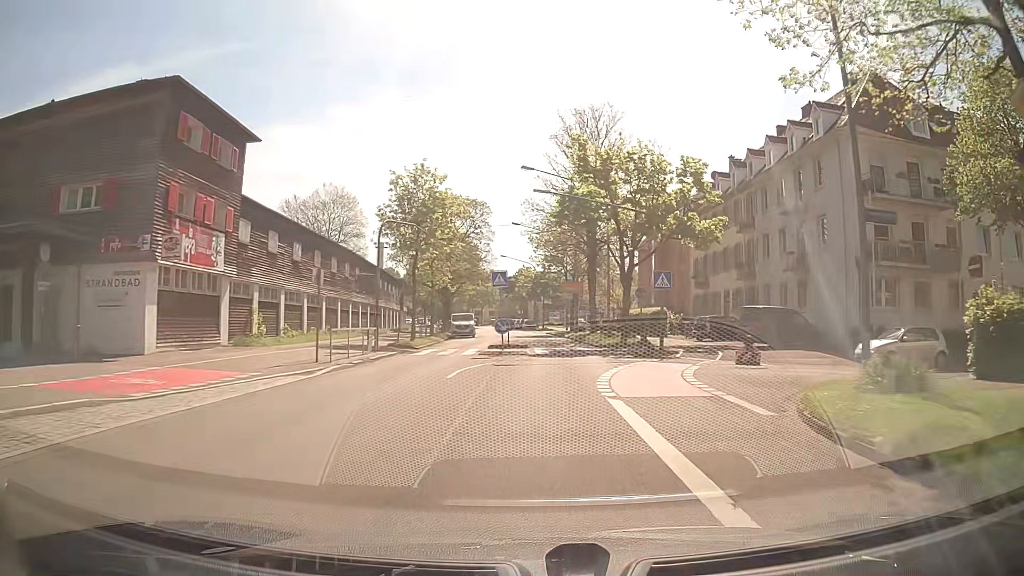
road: secondary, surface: asphalt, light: Day
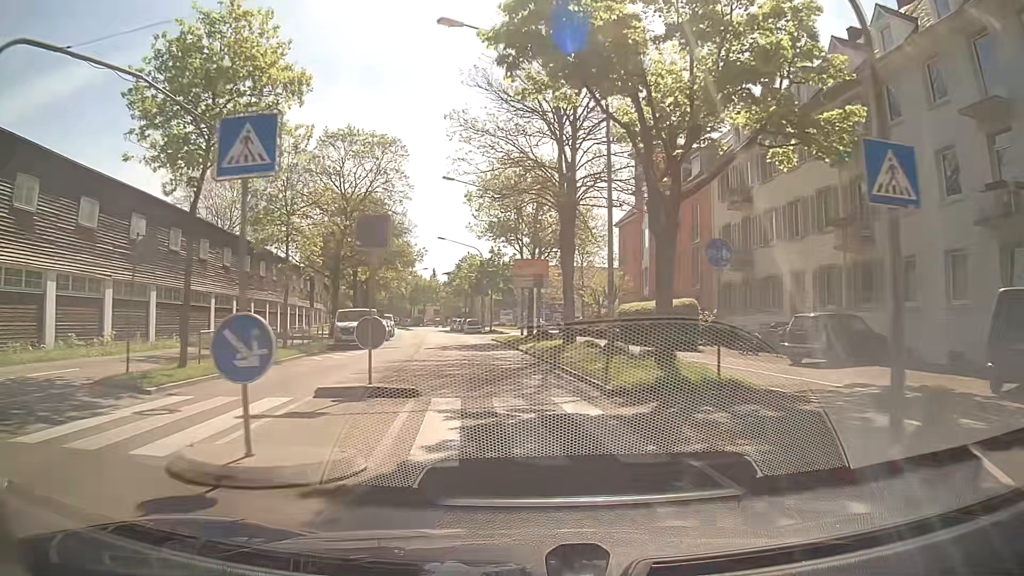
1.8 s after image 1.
(+0.9, +20.7) m; +4°
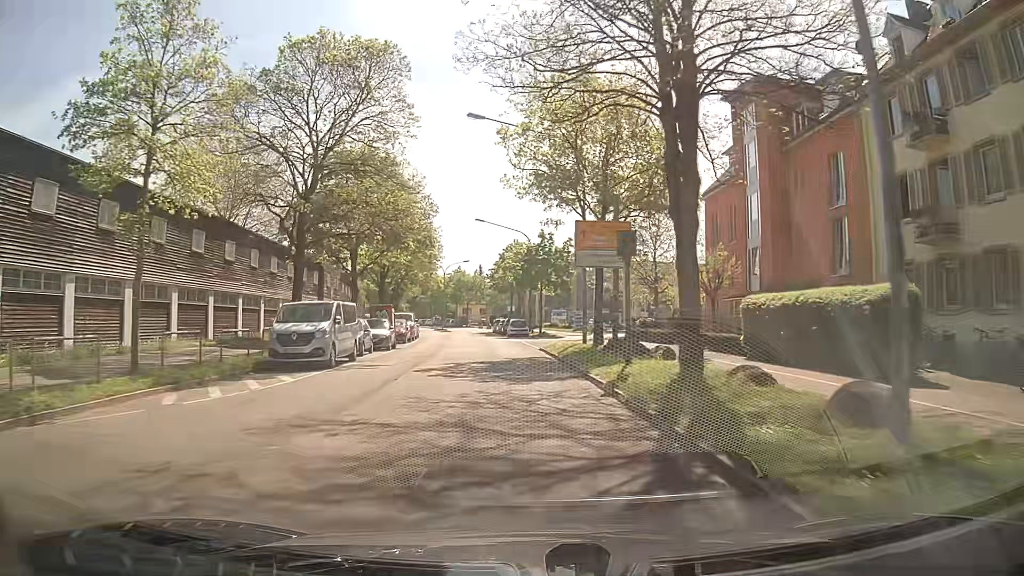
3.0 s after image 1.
(-0.5, +13.8) m; -4°
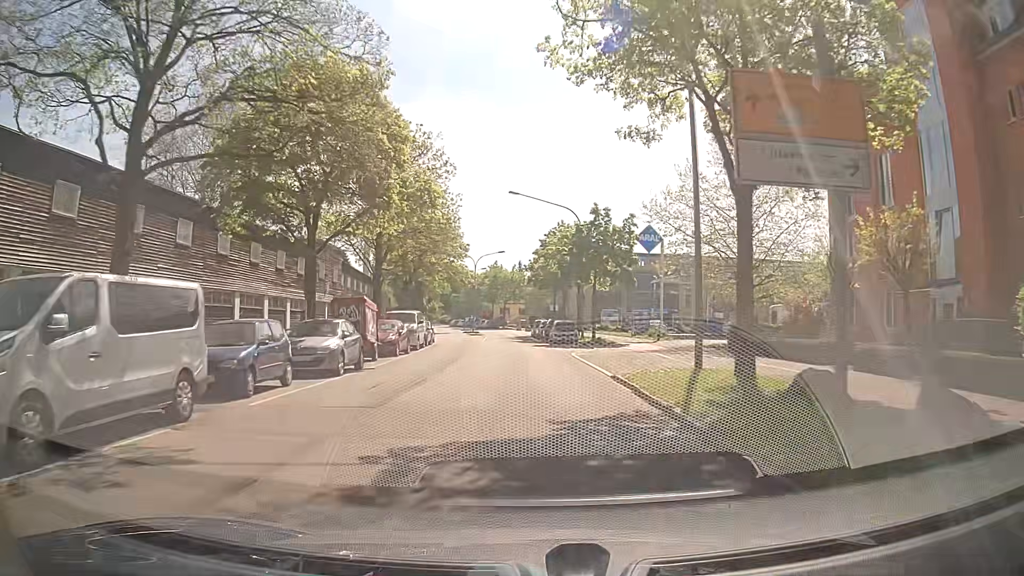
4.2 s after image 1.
(-0.6, +13.9) m; -4°
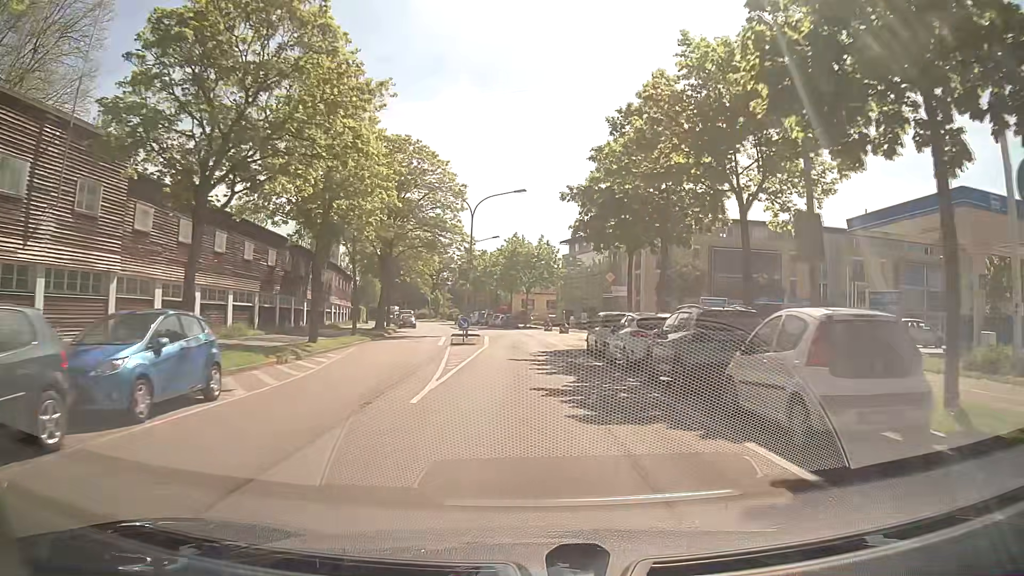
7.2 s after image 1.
(-1.0, +35.6) m; -2°
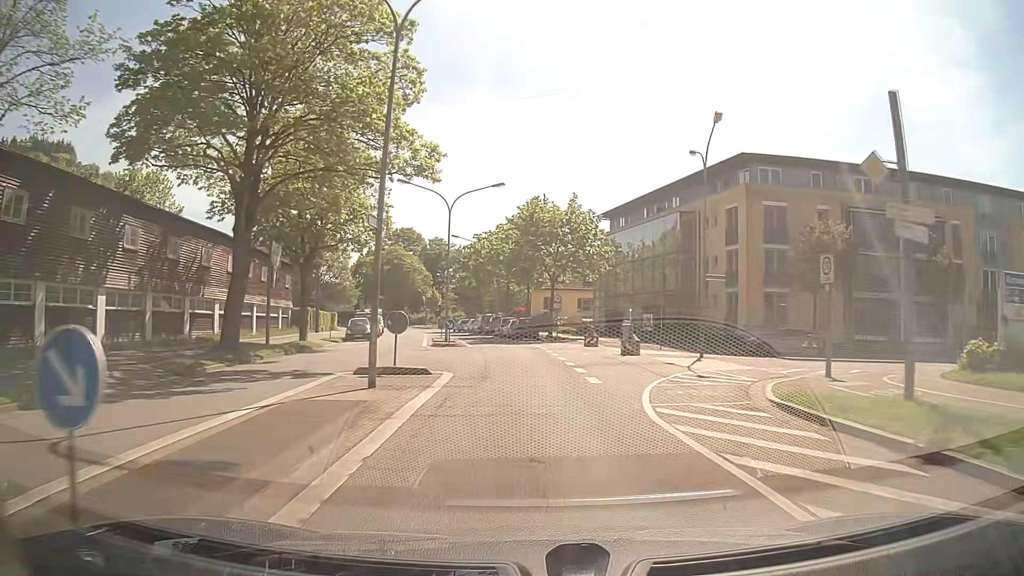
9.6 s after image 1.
(-0.4, +29.3) m; -2°
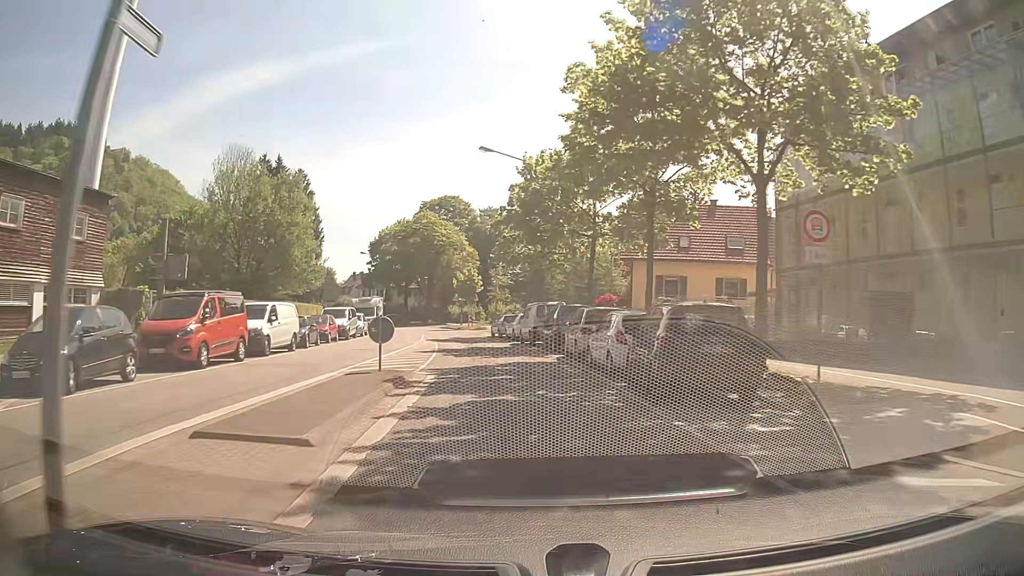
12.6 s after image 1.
(-1.7, +36.6) m; -6°
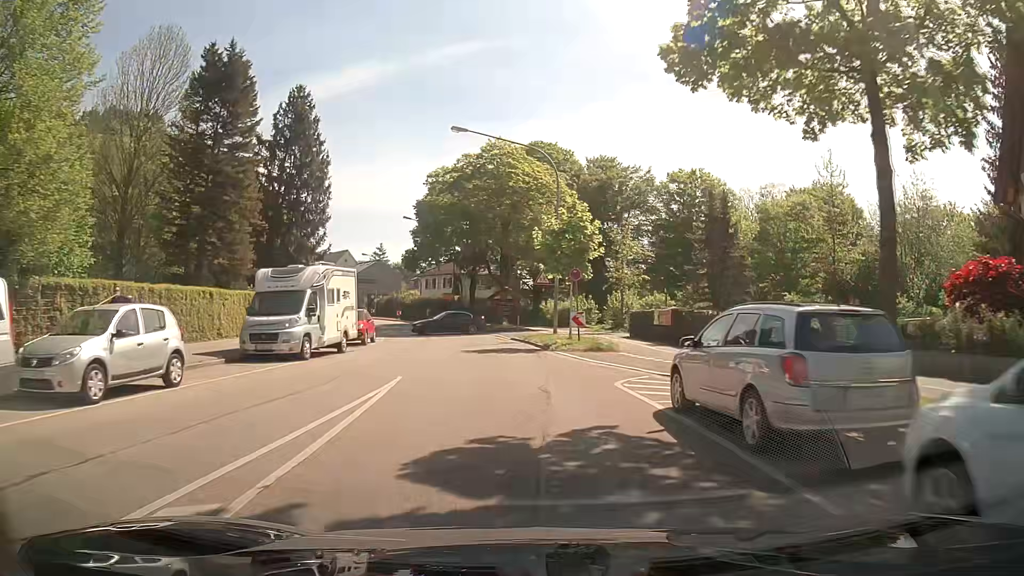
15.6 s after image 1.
(-2.8, +35.6) m; -9°
(0, +10) (-1, +20) (-2, +30) (-4, +40) (-6, +49) (-9, +59) (-12, +68) (-17, +77) (-22, +86) (-27, +95) m
